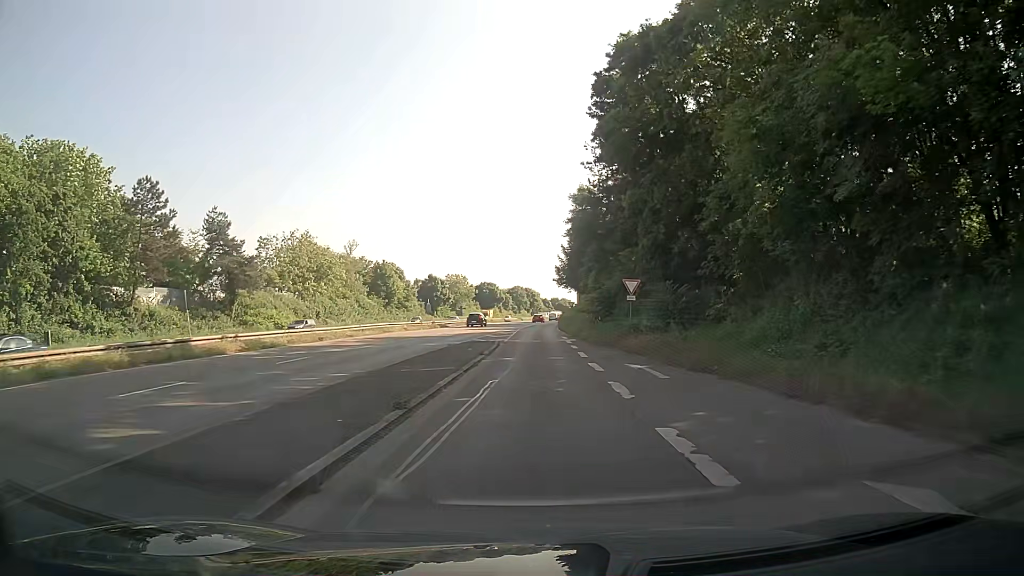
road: trunk_link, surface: asphalt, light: Day
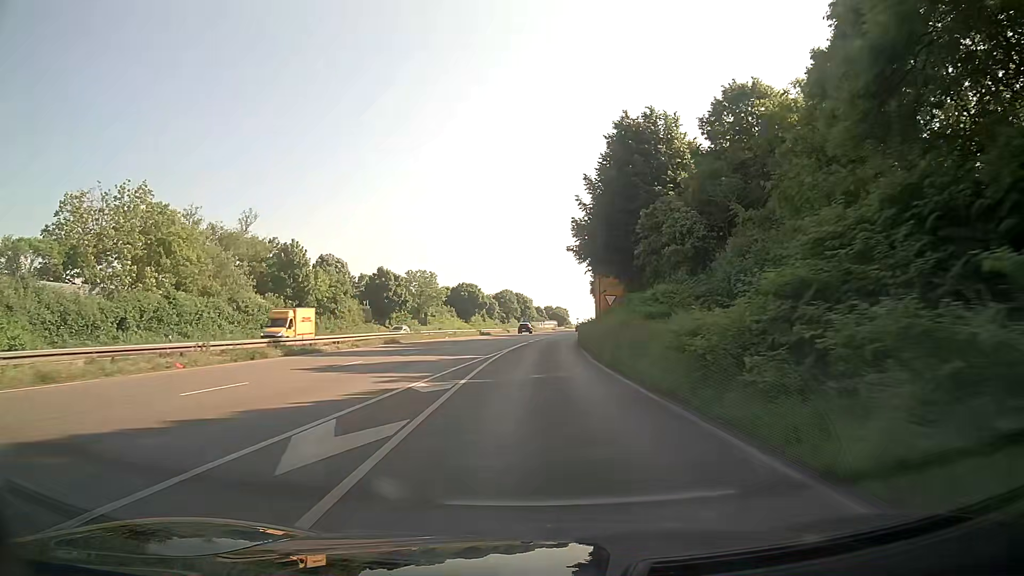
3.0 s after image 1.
(+0.2, +45.9) m; 0°
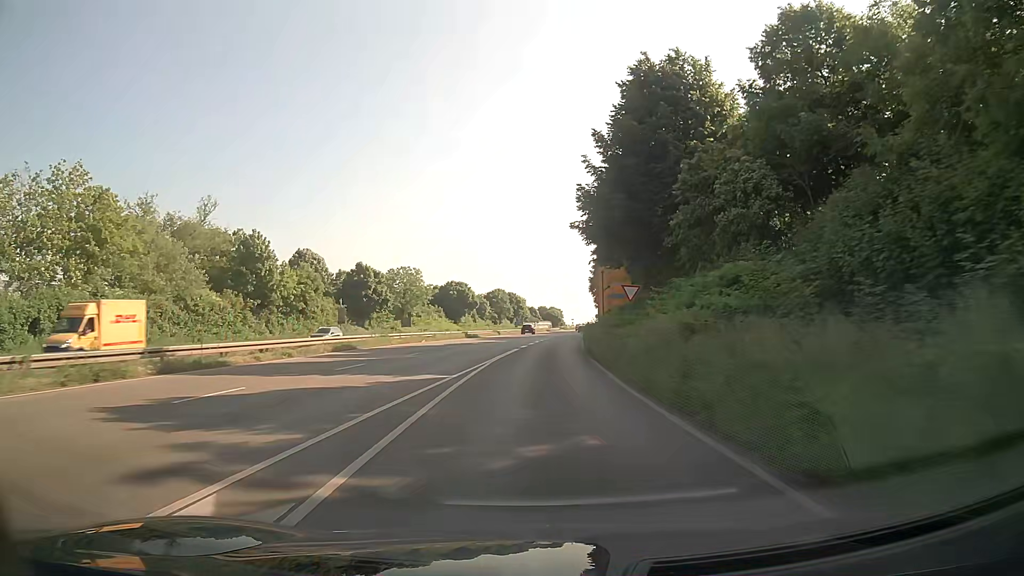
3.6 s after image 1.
(+0.1, +9.9) m; +1°
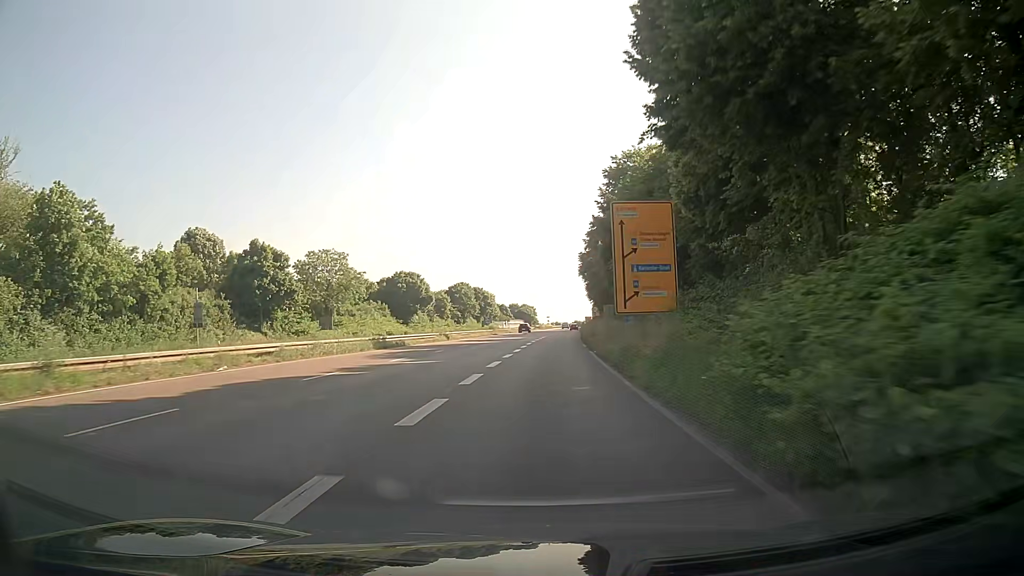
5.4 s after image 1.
(+0.6, +30.8) m; +2°
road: trunk
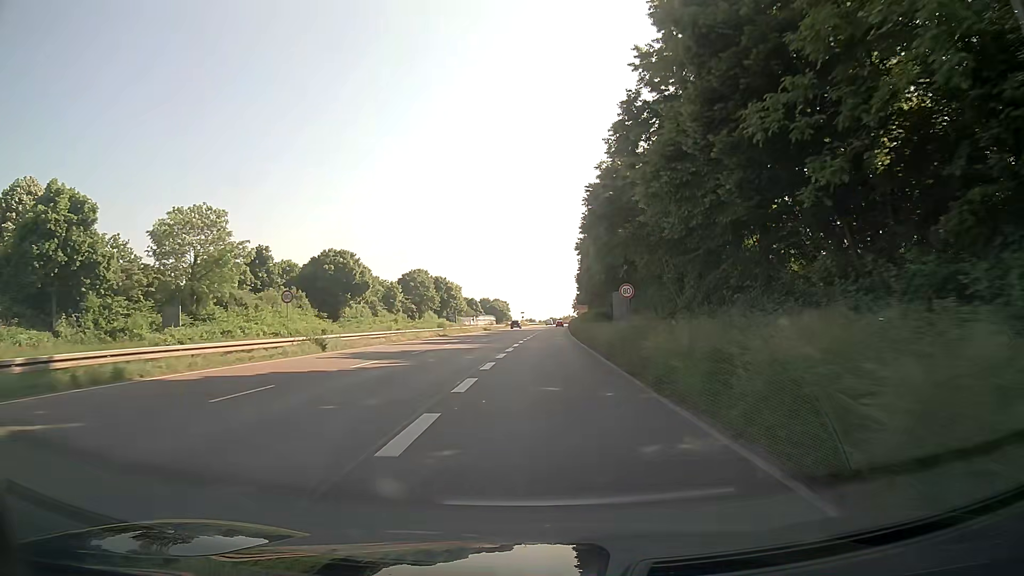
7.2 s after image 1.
(+0.7, +31.9) m; +2°
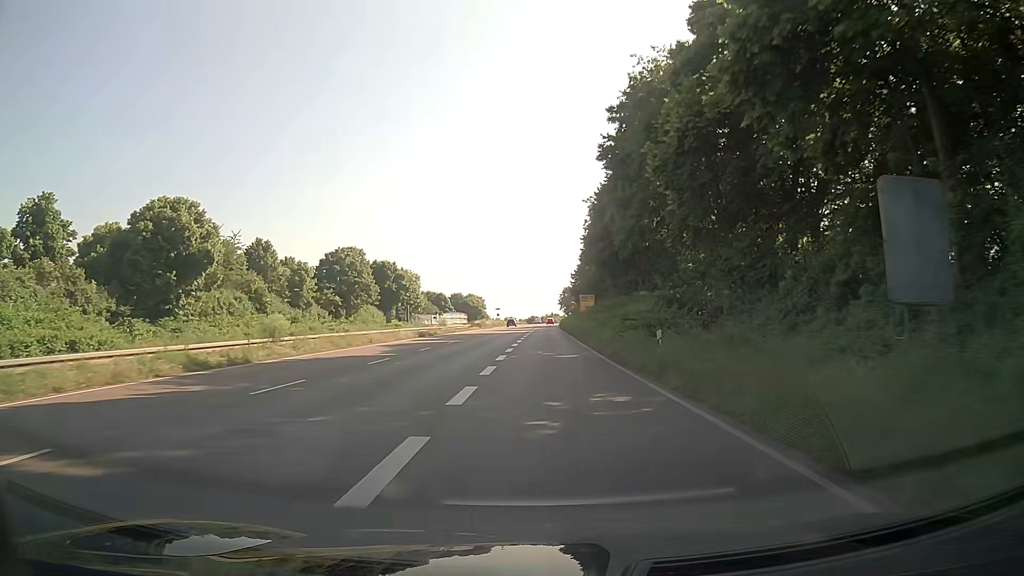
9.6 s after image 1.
(+1.0, +43.9) m; +2°
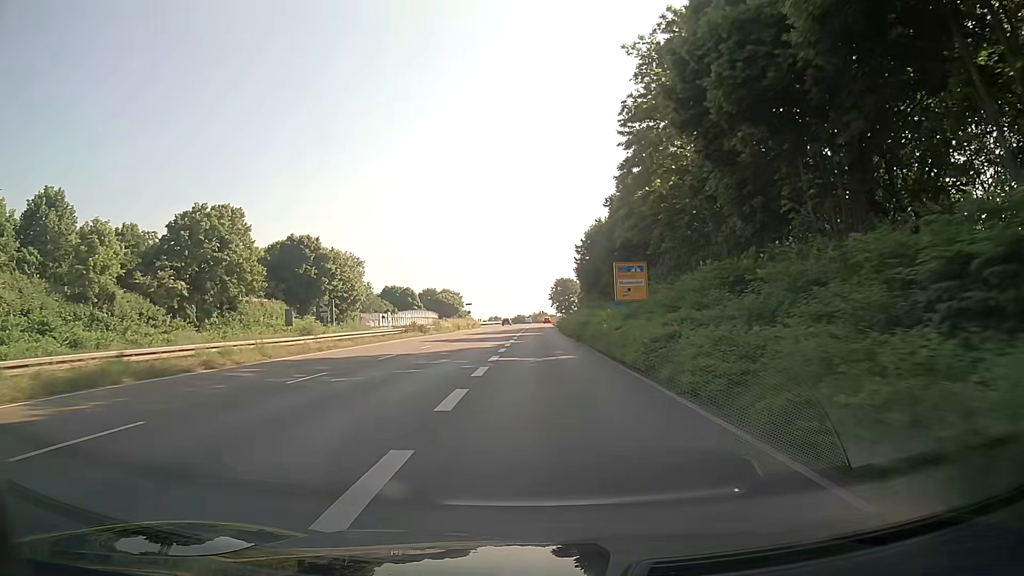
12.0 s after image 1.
(+0.4, +42.5) m; +1°
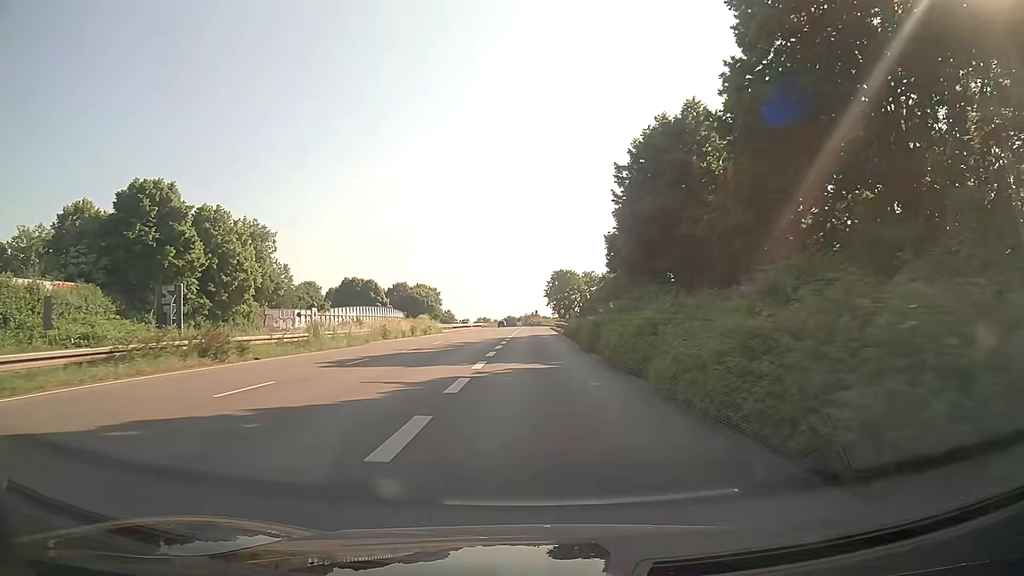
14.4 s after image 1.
(+0.2, +39.3) m; +1°
(0, +10) (0, +20) (0, +30) (0, +40) (0, +50) (0, +60) (0, +70) (0, +80) (0, +90) (0, +100) m
